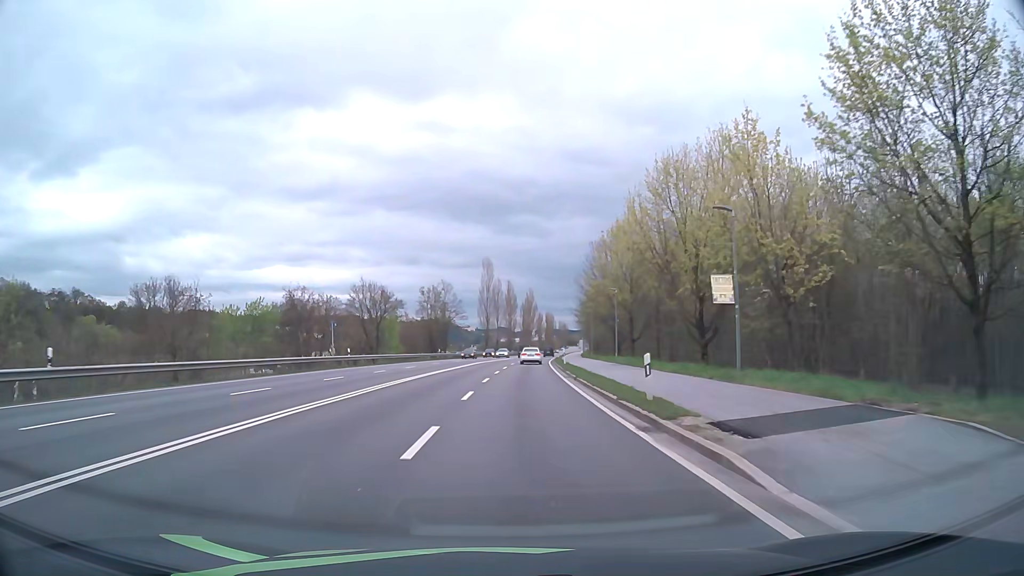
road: primary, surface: asphalt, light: Day
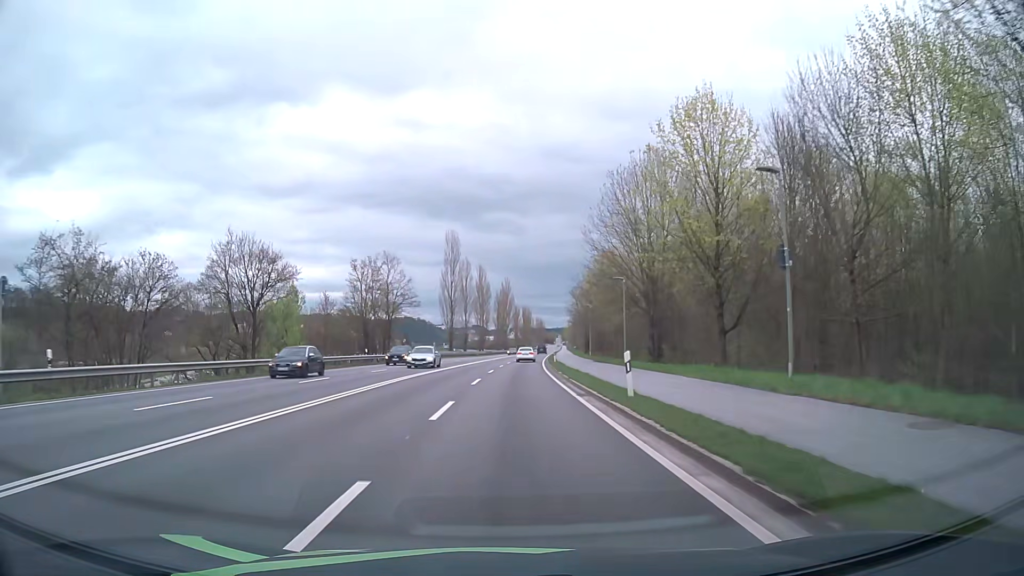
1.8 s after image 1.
(+0.8, +31.6) m; +3°
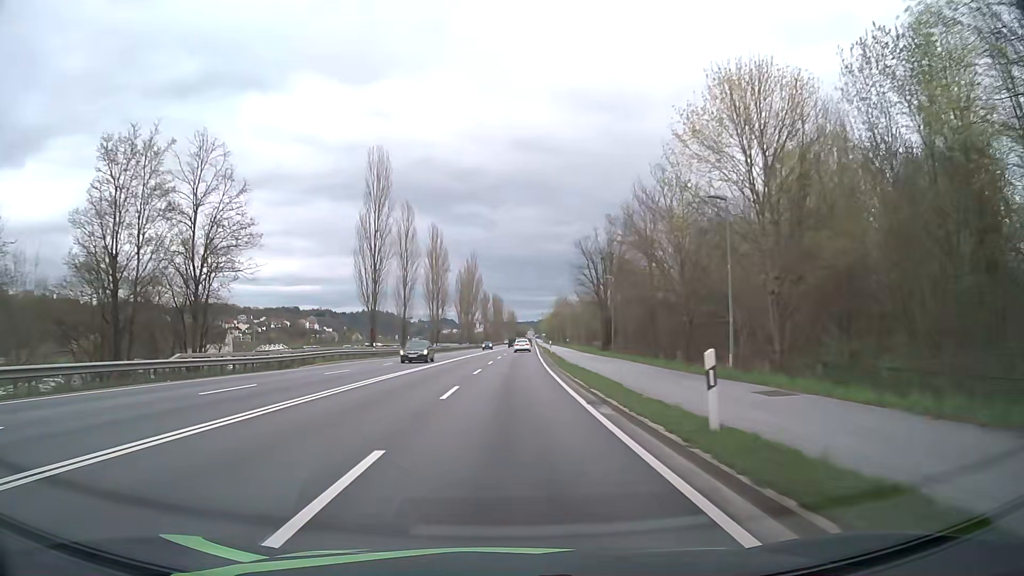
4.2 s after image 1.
(+0.6, +44.6) m; +2°
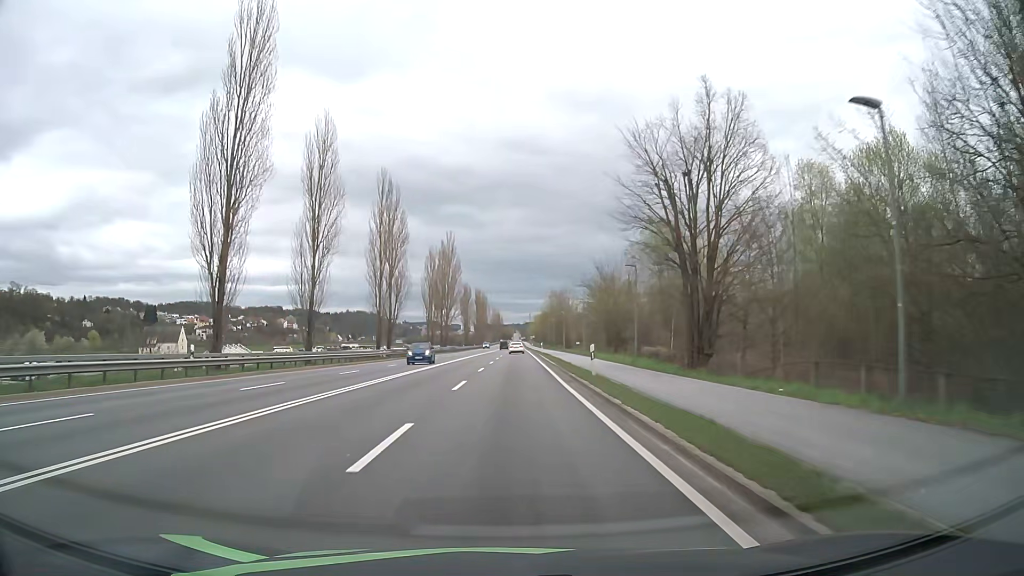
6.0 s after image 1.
(+0.5, +32.8) m; +2°
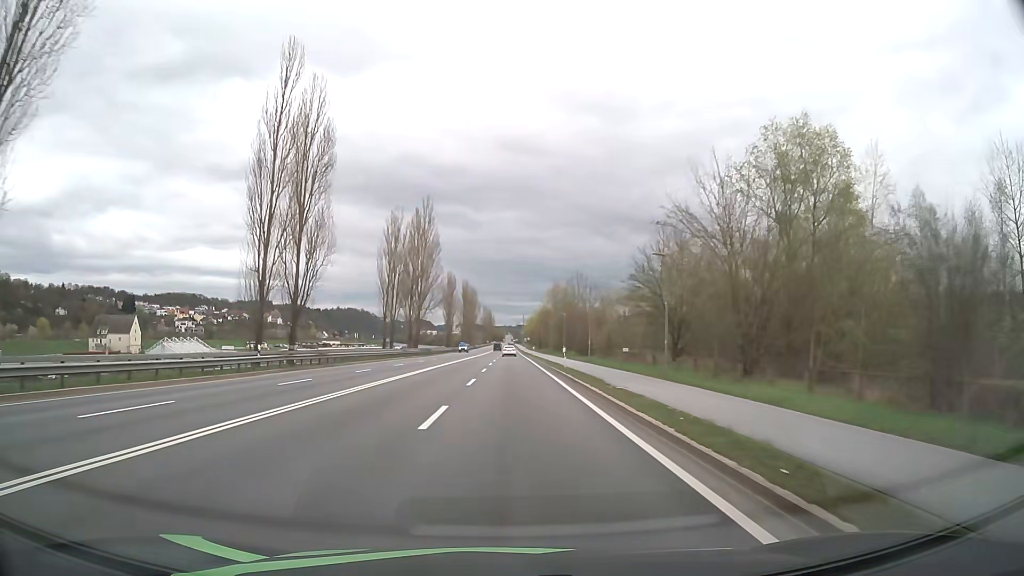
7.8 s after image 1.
(+0.1, +32.4) m; 0°
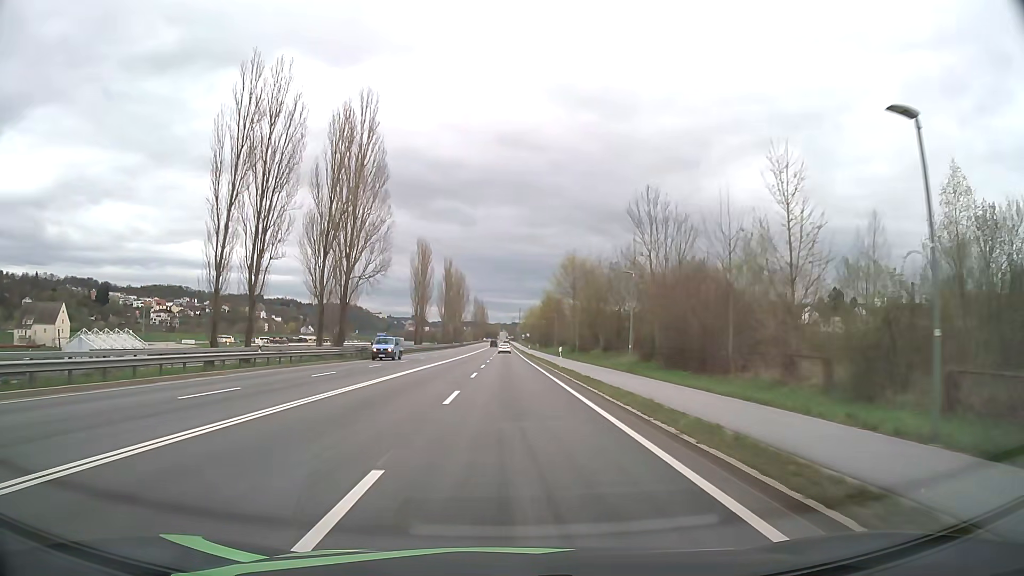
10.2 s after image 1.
(+0.3, +43.8) m; 0°
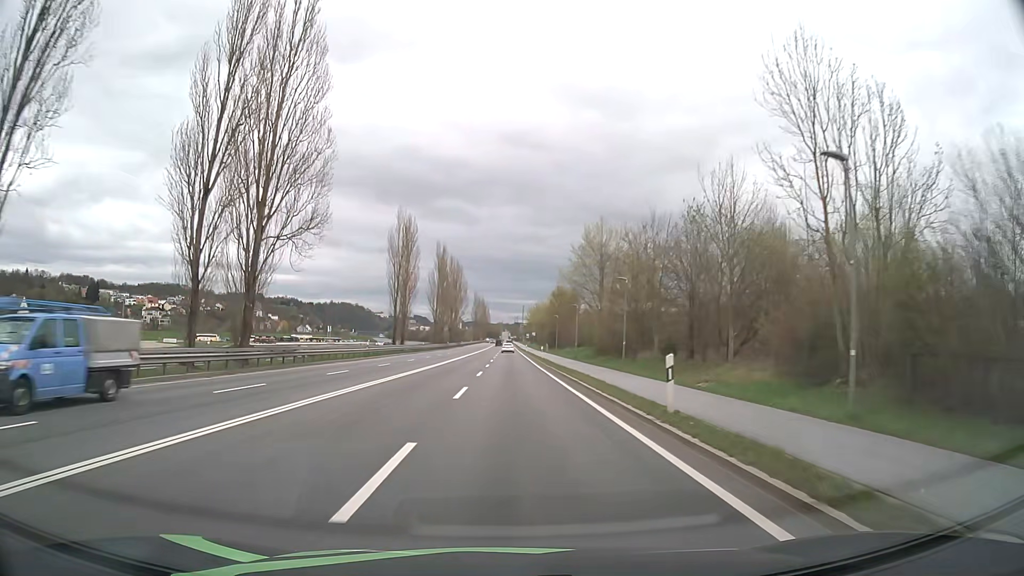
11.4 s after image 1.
(0.0, +22.1) m; 0°
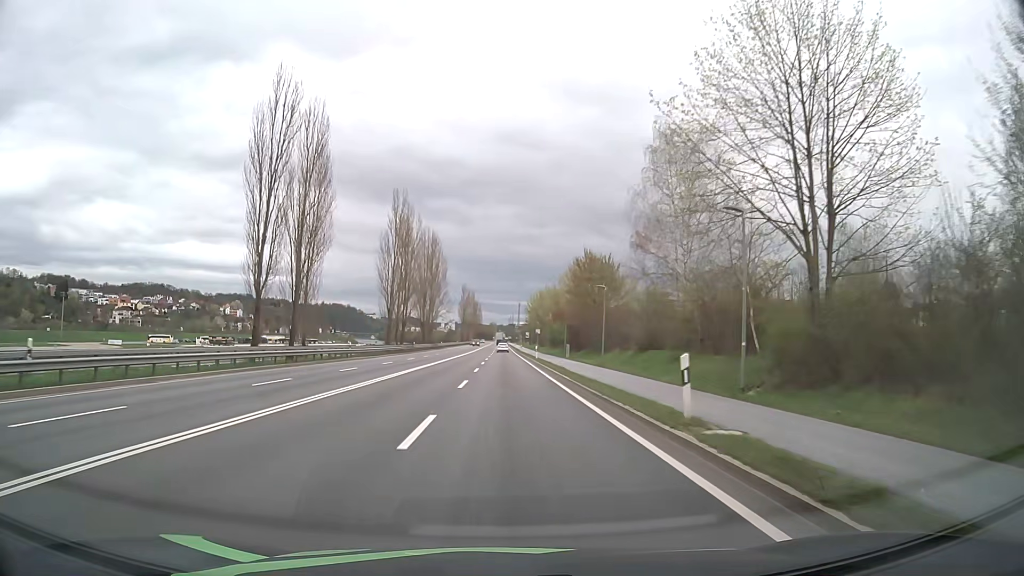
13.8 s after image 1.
(+0.5, +44.7) m; +1°
(0, +10) (0, +20) (0, +30) (0, +40) (0, +50) (0, +60) (0, +70) (0, +80) (0, +90) (0, +100) m
